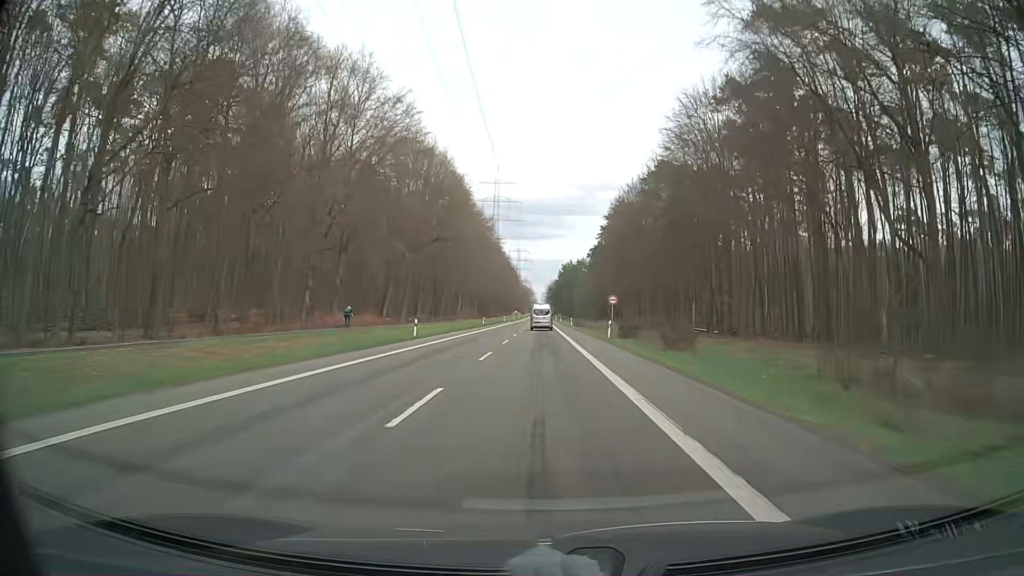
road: secondary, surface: asphalt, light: Day
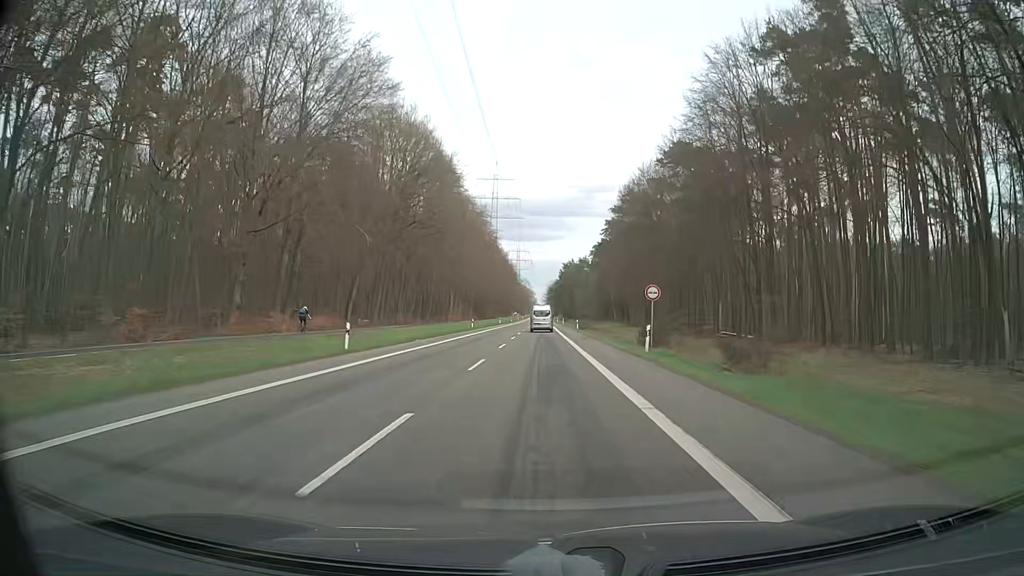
(0.0, +14.8) m; 0°
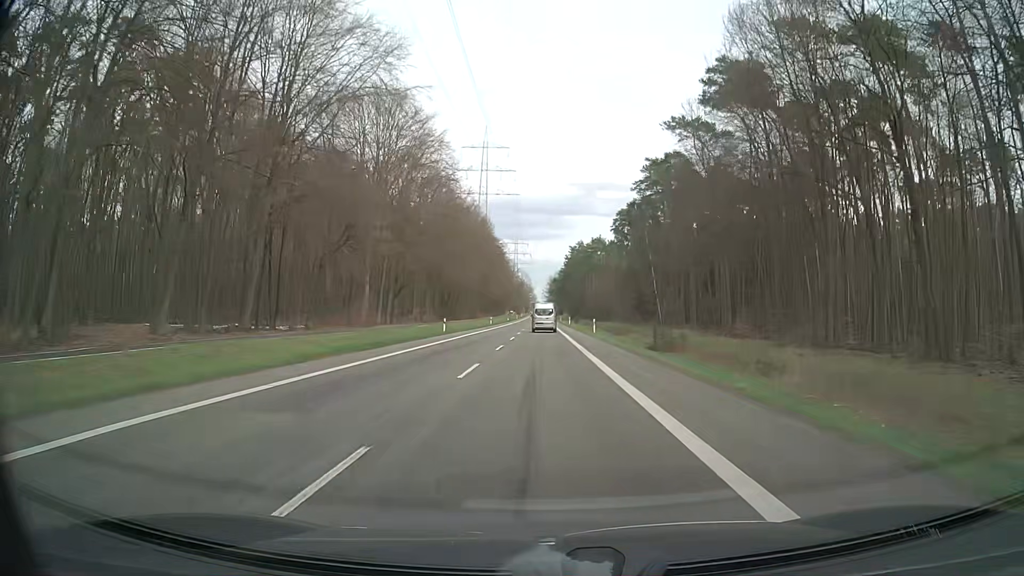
(-0.2, +73.0) m; 0°
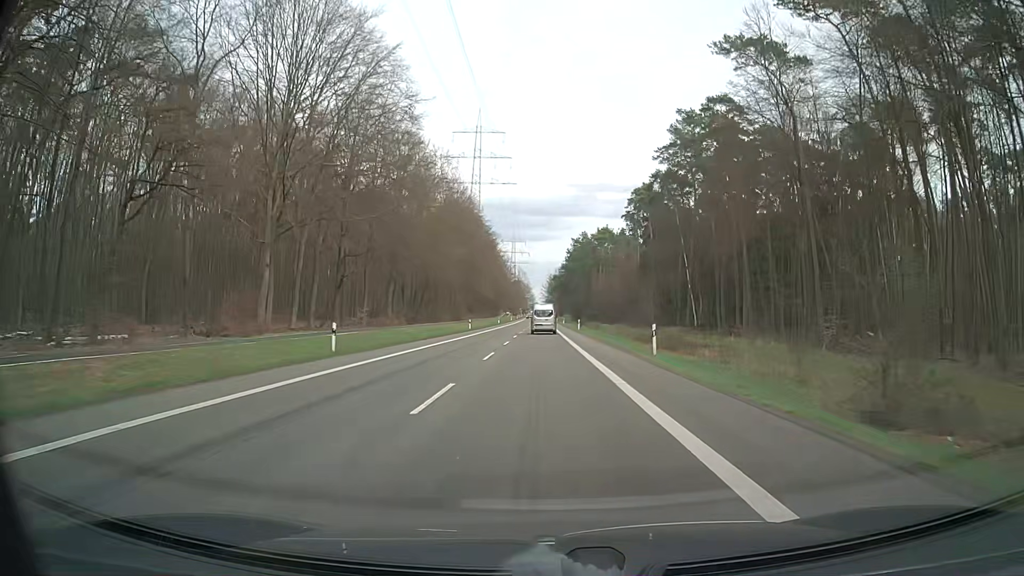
(-0.1, +28.7) m; 0°
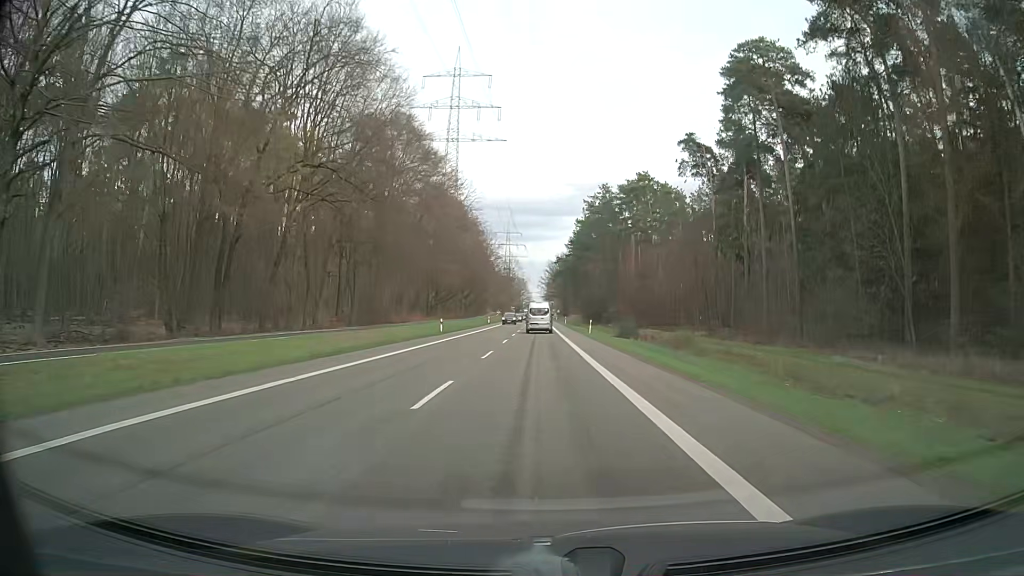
(+0.4, +70.4) m; 0°
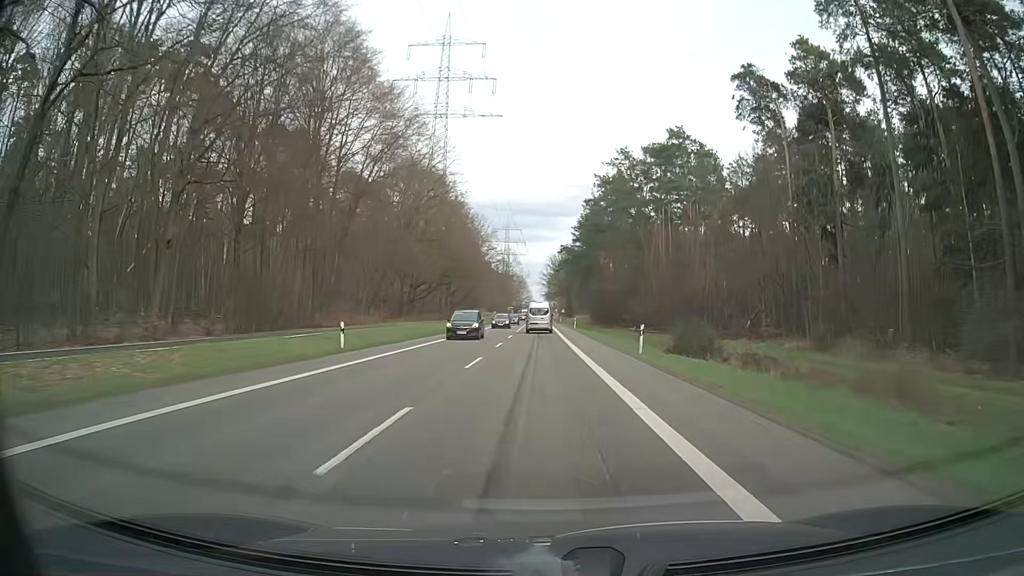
(+0.1, +27.6) m; 0°
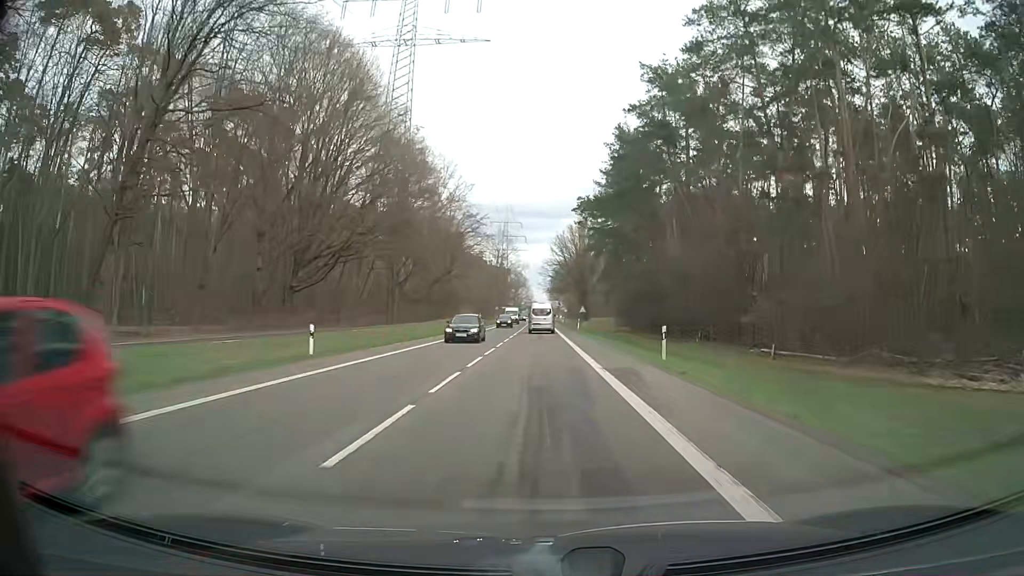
(-0.2, +54.3) m; 0°
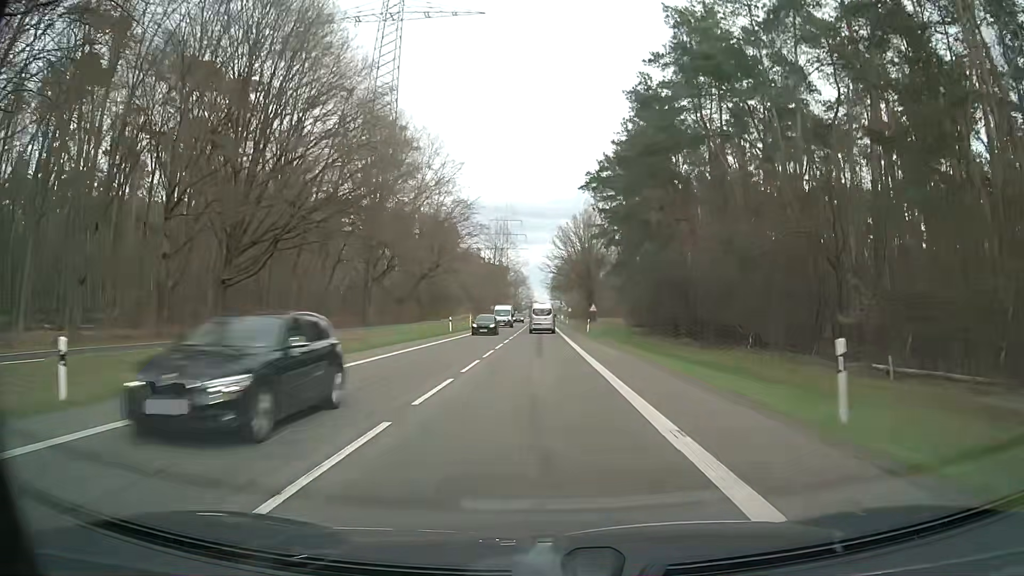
(0.0, +13.4) m; 0°
(0, +10) (0, +20) (0, +30) (0, +40) (0, +50) (0, +60) (0, +70) (0, +80) (0, +90) (0, +100) m
